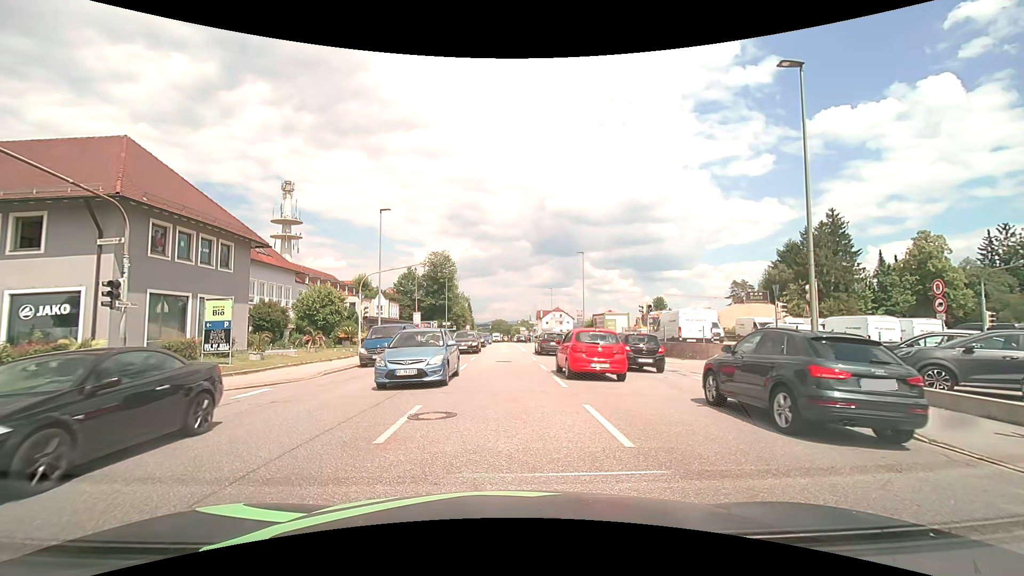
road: tertiary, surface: asphalt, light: Day
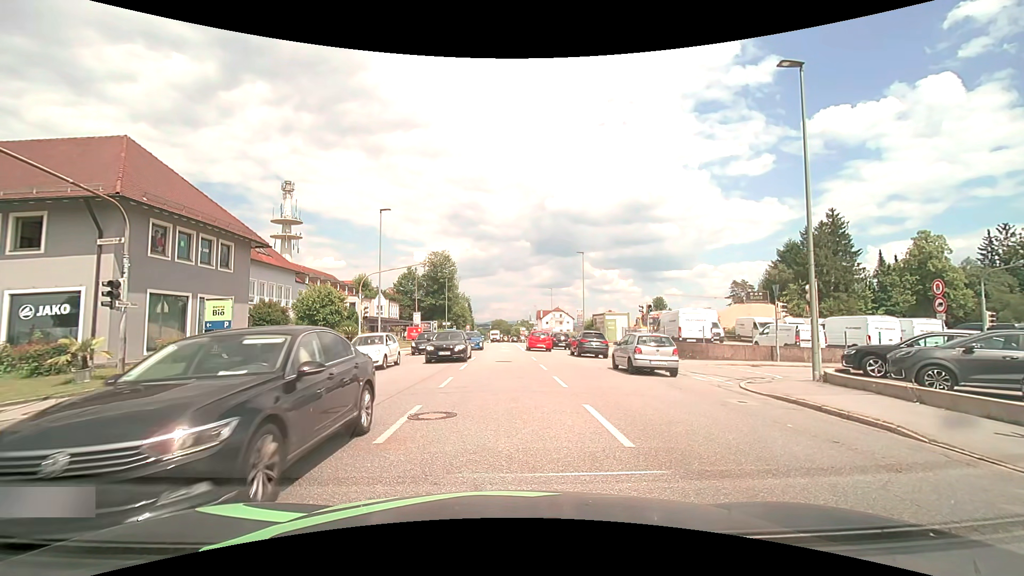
(0.0, 0.0) m; 0°
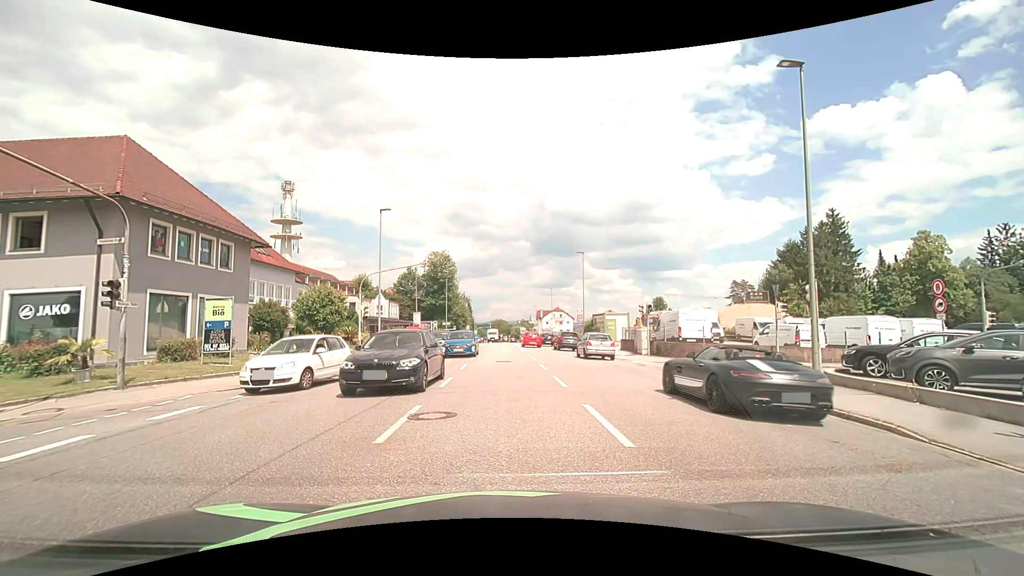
(0.0, 0.0) m; 0°
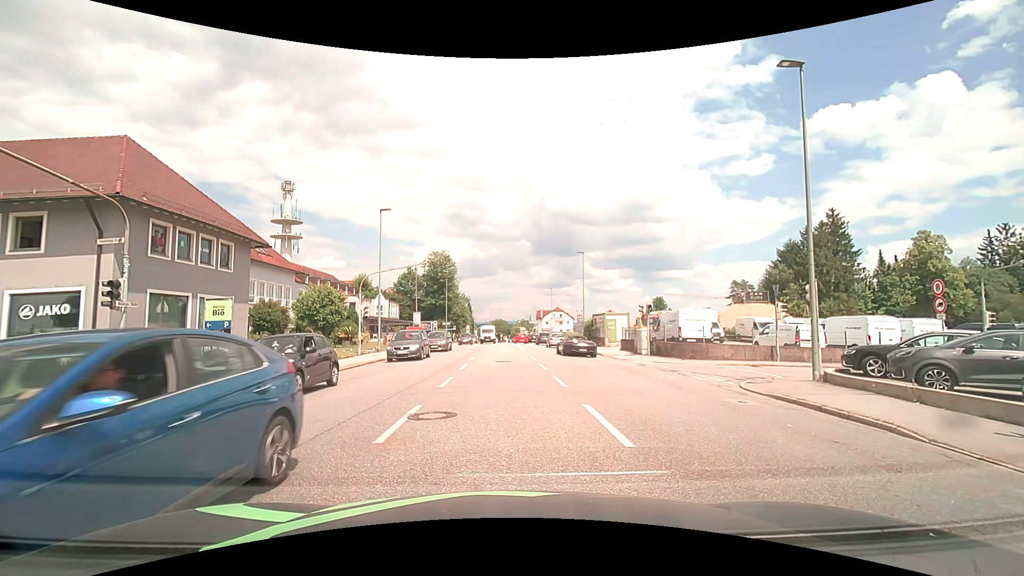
(0.0, 0.0) m; 0°
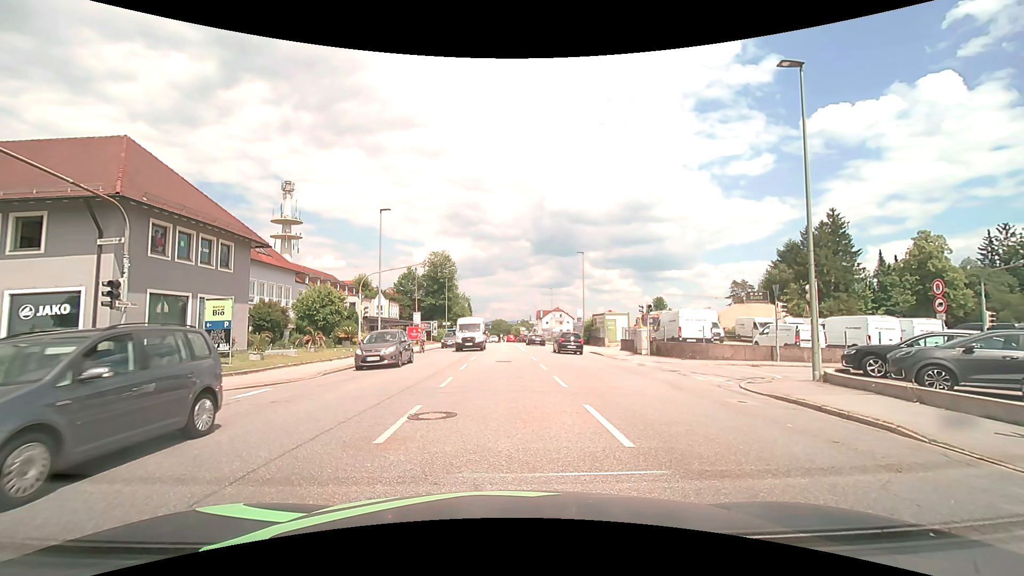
(0.0, 0.0) m; 0°
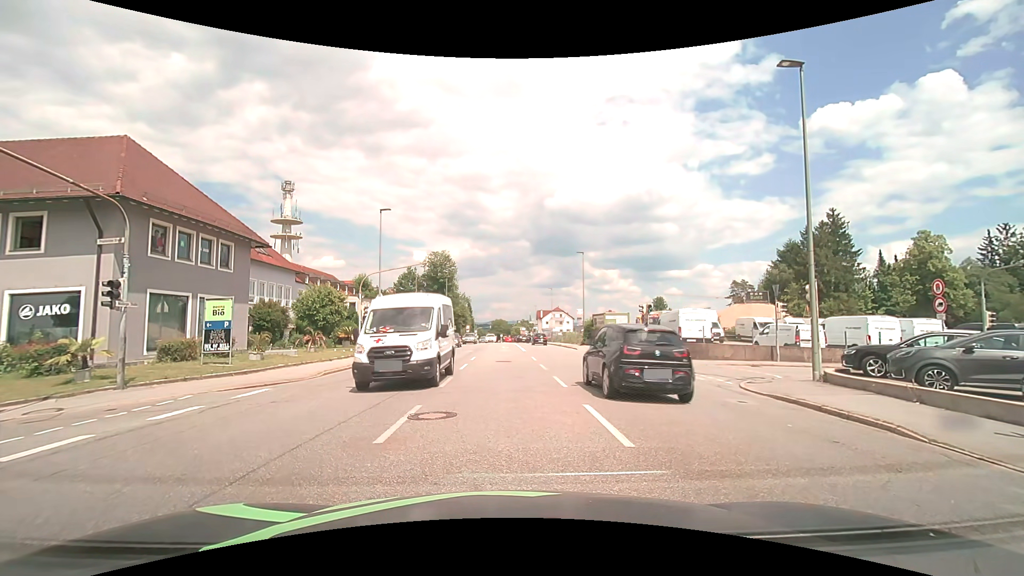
(0.0, 0.0) m; 0°
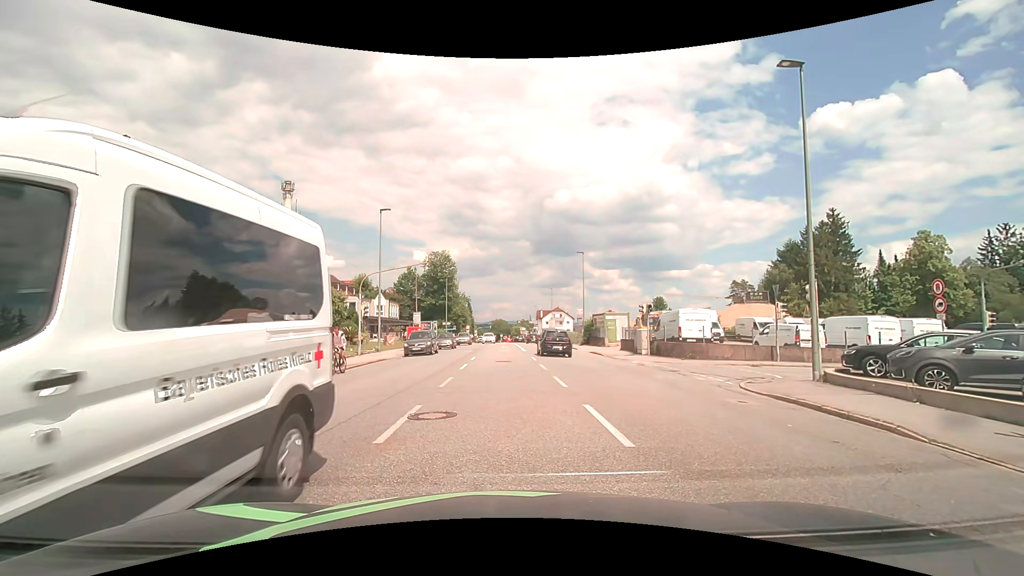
(0.0, 0.0) m; 0°
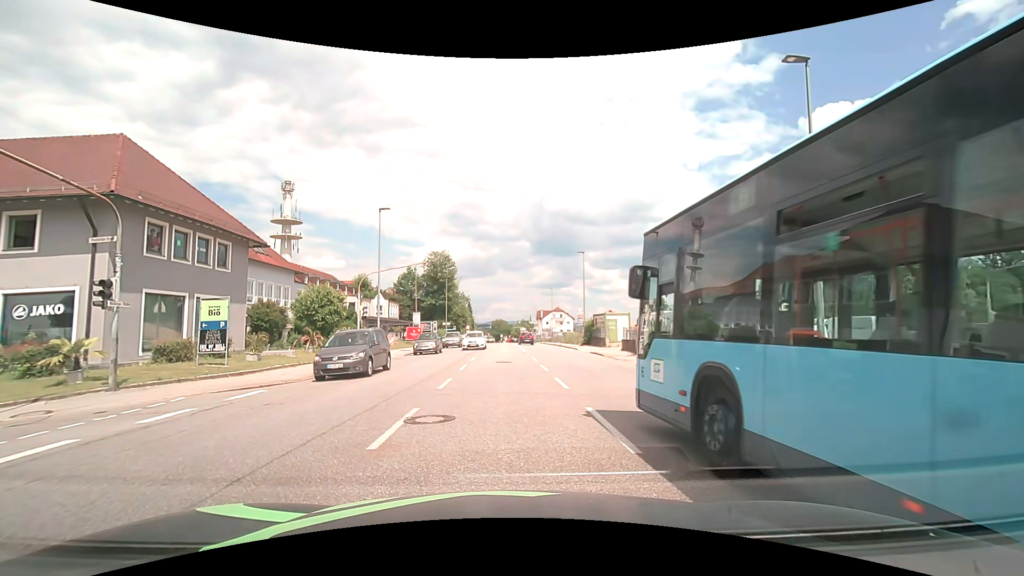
(0.0, +0.3) m; 0°
